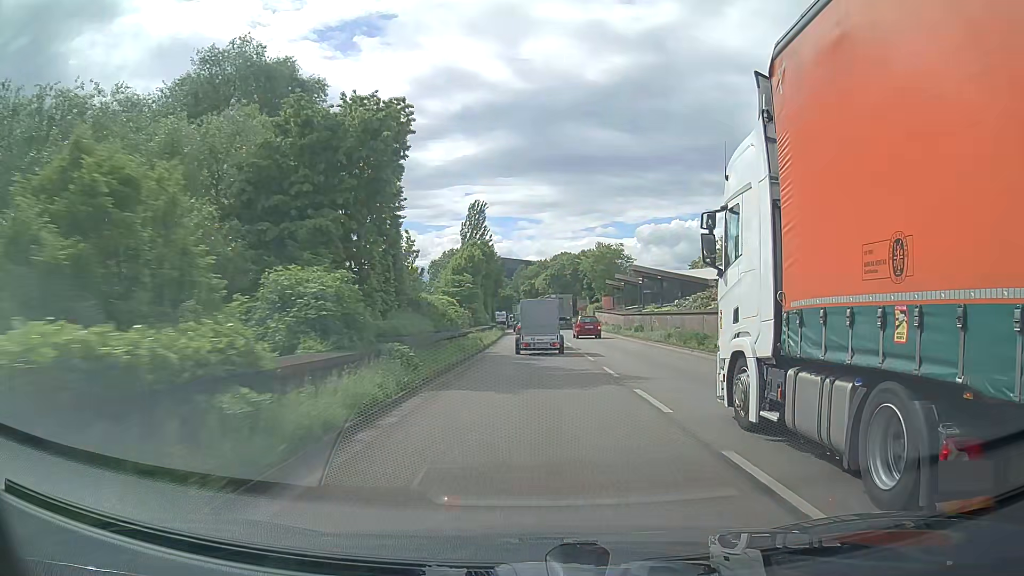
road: trunk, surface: asphalt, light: Day
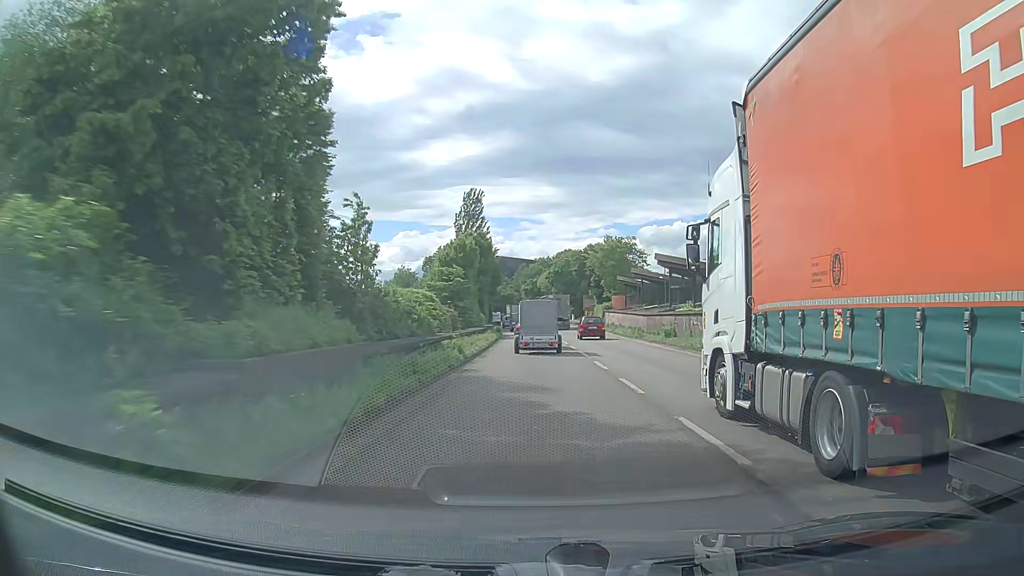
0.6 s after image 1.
(0.0, +9.4) m; 0°
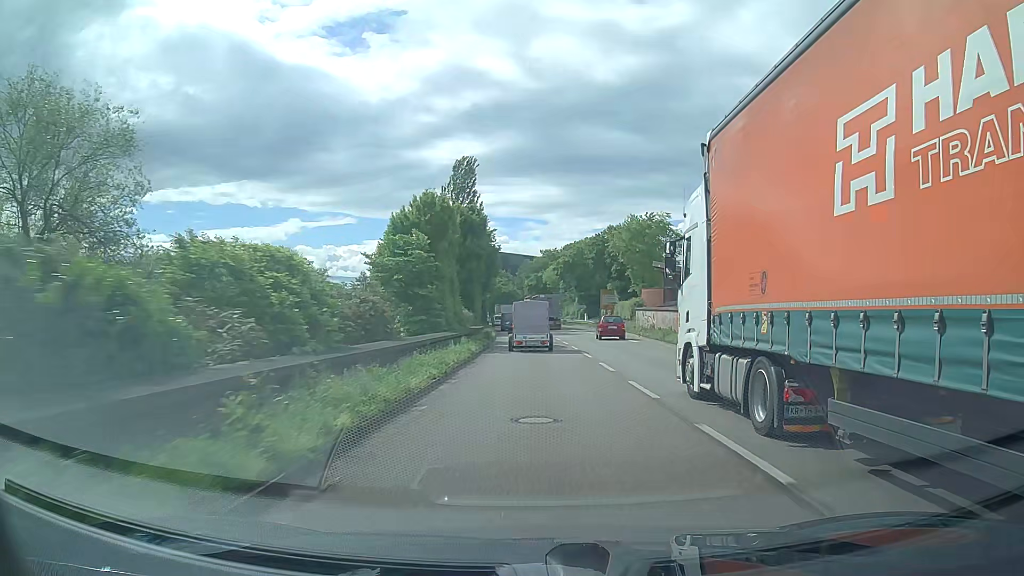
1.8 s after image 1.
(-0.1, +18.9) m; -1°
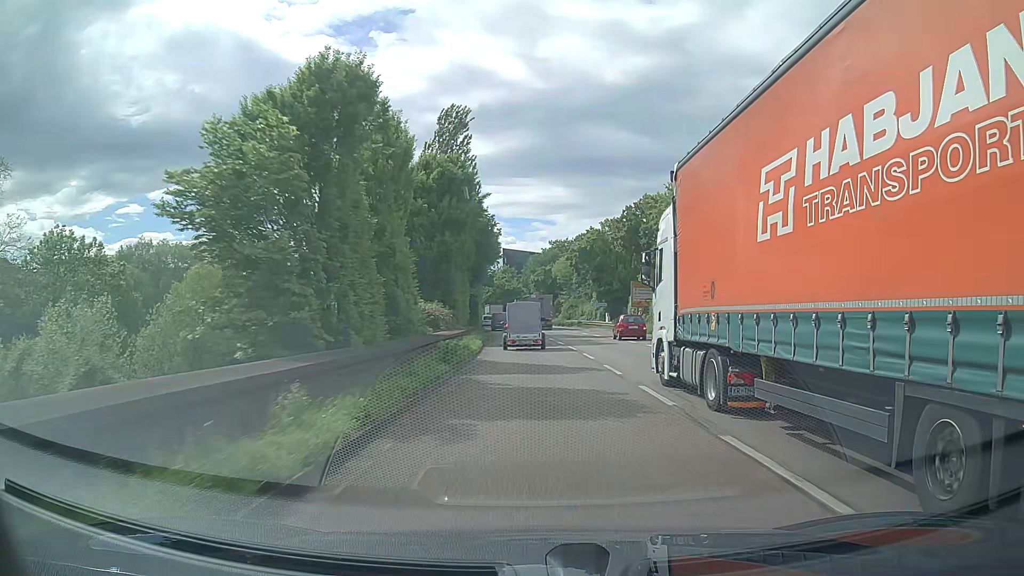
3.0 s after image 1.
(0.0, +19.0) m; 0°
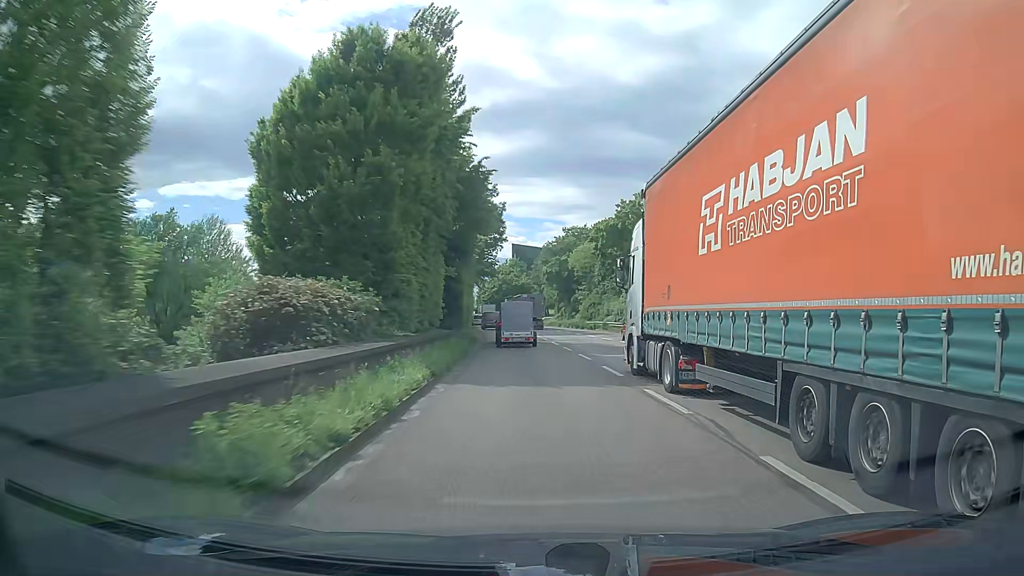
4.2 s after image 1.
(-0.1, +19.1) m; -1°
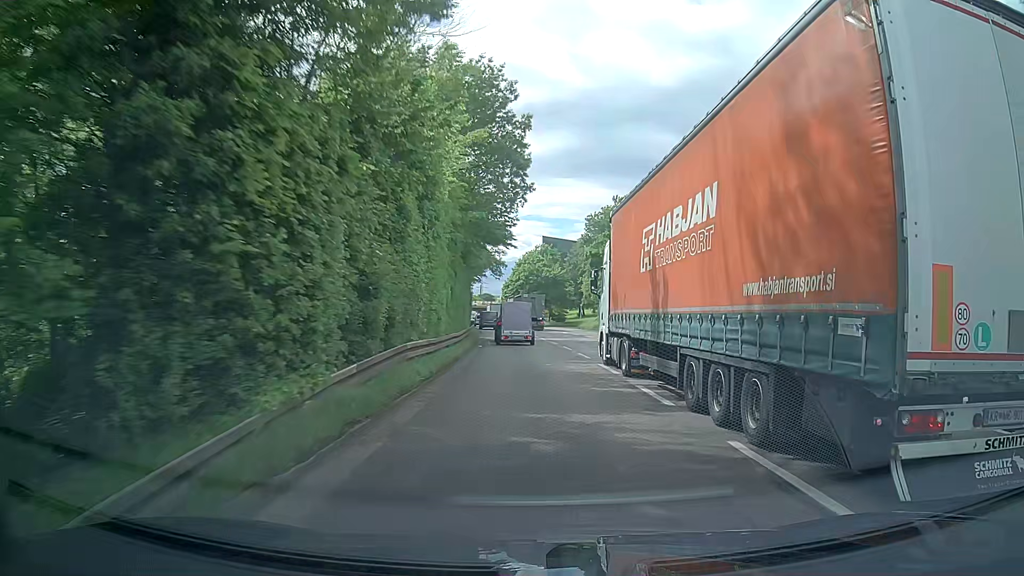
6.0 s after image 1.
(-0.5, +29.0) m; -2°
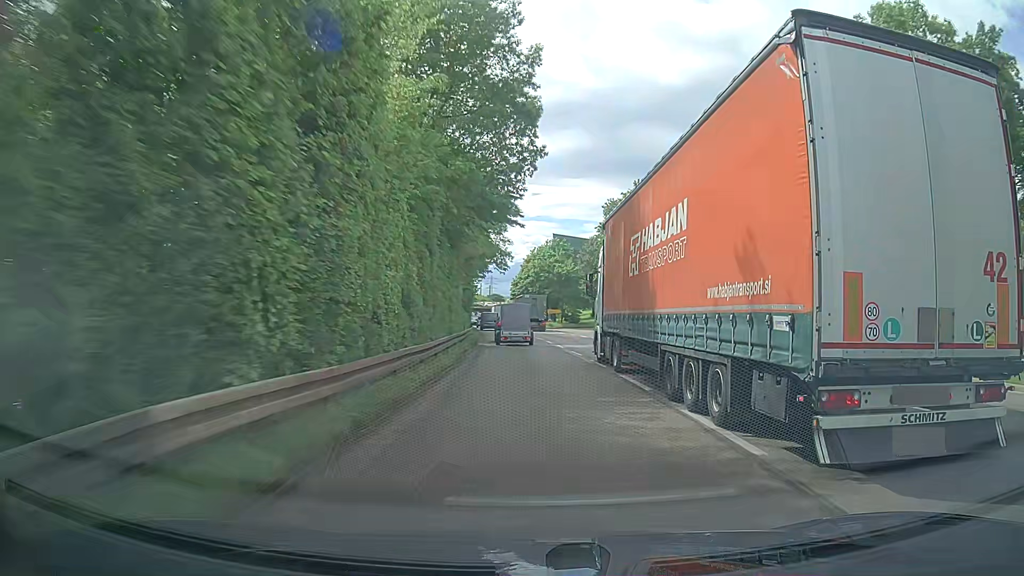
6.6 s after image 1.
(-0.1, +9.7) m; -1°
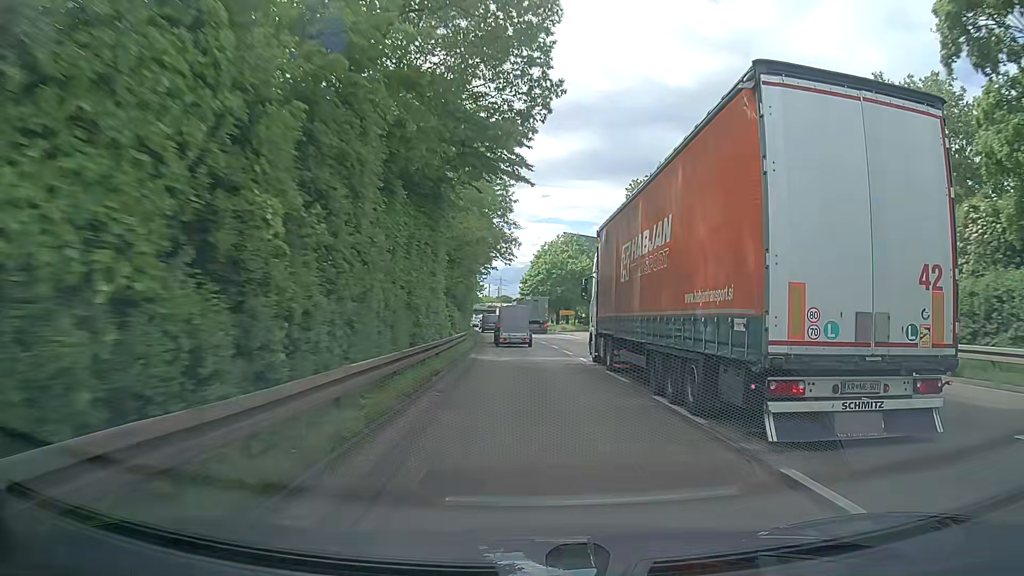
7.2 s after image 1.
(-0.1, +9.7) m; -1°
